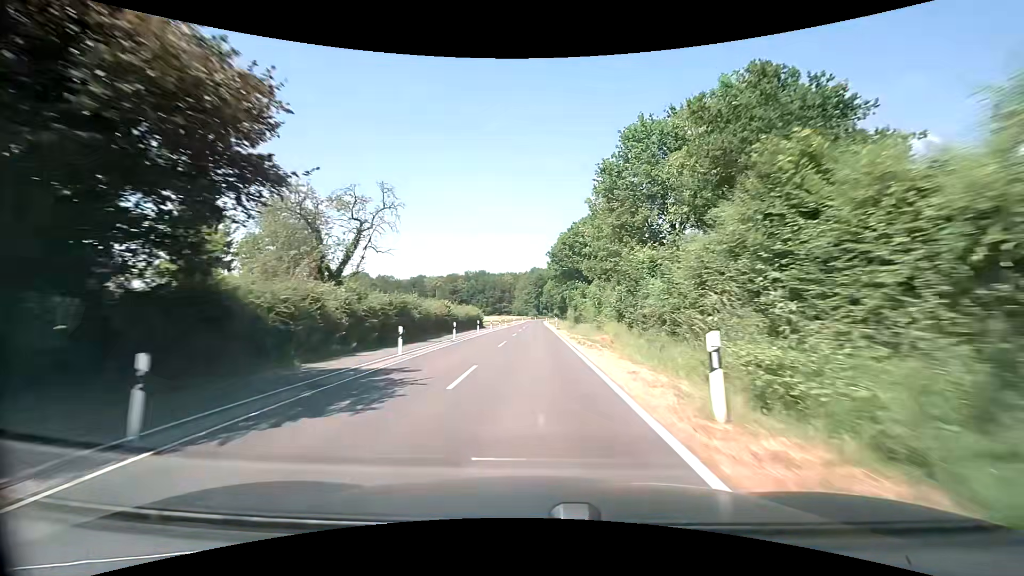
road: tertiary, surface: asphalt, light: Day
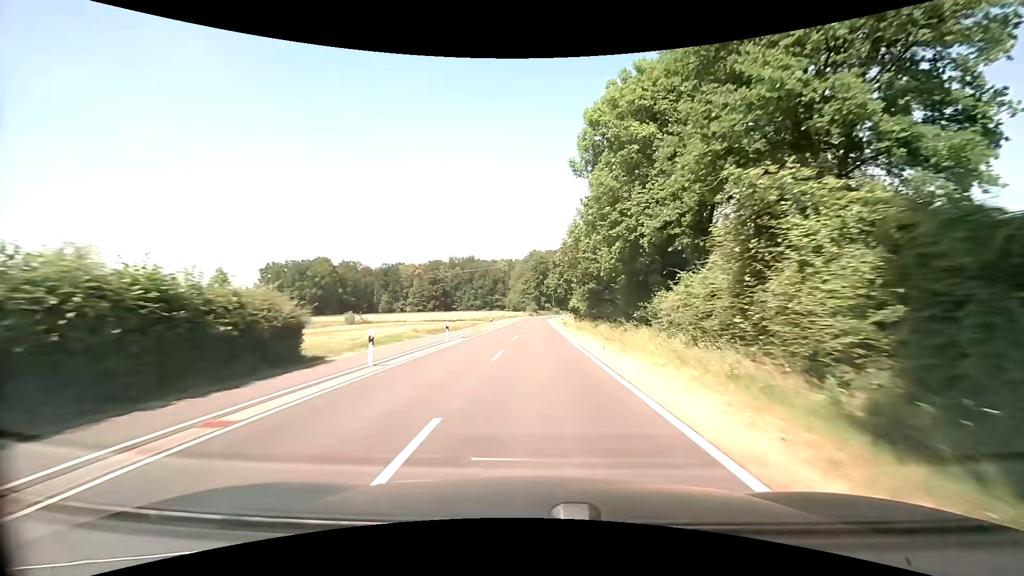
(-0.3, +54.5) m; 0°
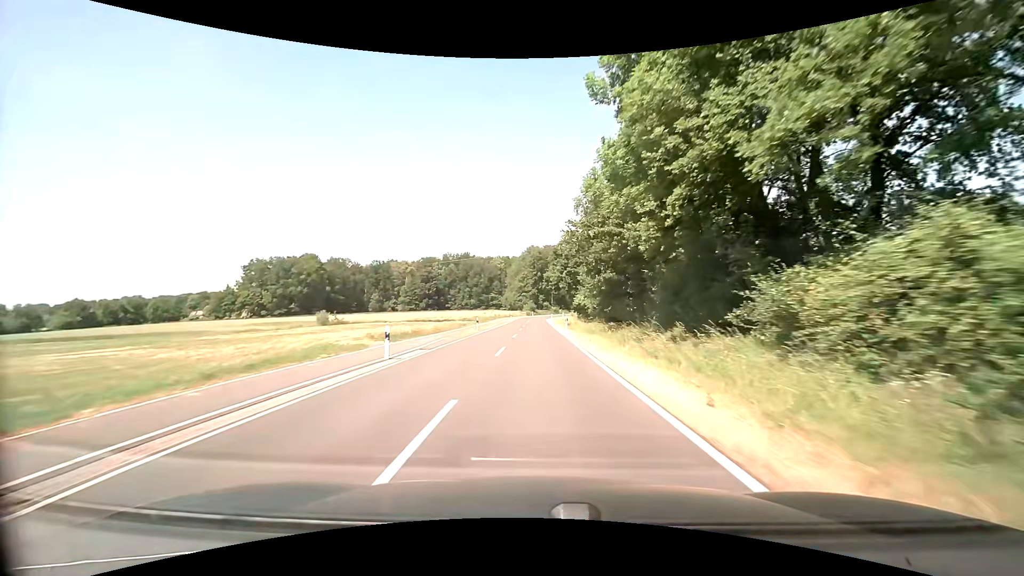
(0.0, +10.7) m; +1°
(0, +10) (0, +20) (0, +30) (0, +40) (0, +50) (0, +60) (0, +70) (0, +80) (0, +90) (+1, +100) m
